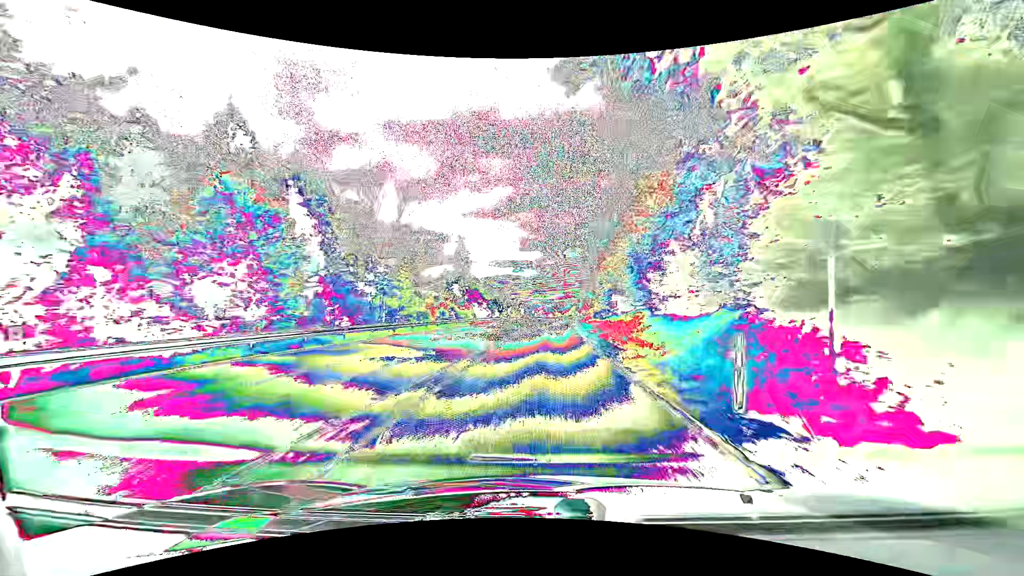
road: primary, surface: asphalt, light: Day
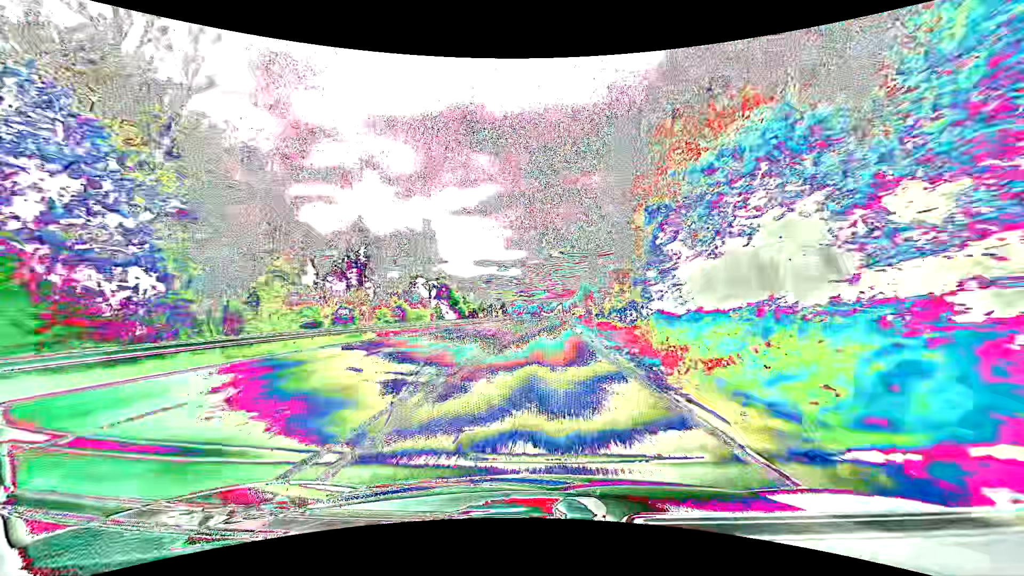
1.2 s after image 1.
(+0.5, +29.4) m; +2°
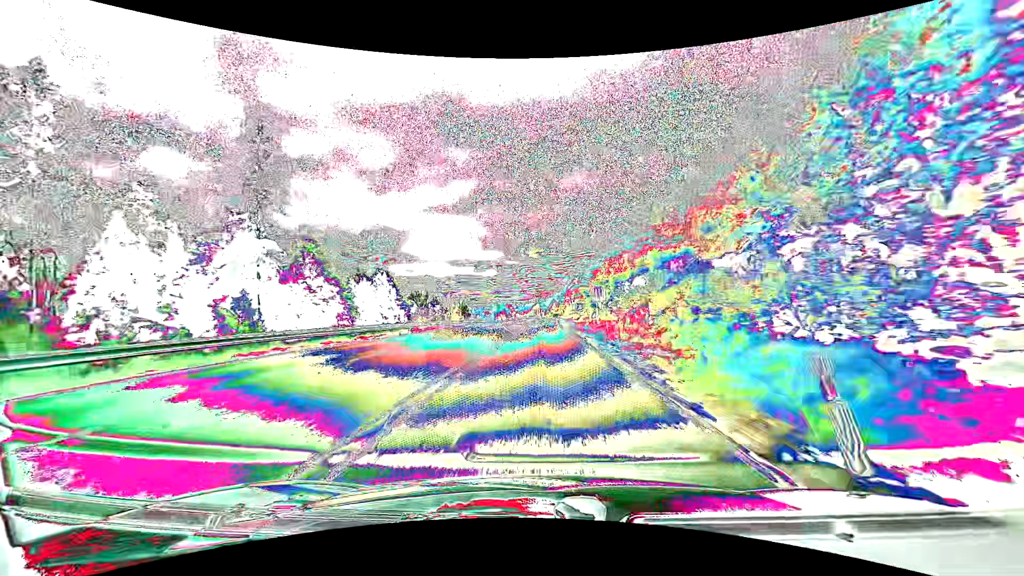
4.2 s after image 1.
(+1.9, +73.0) m; +3°
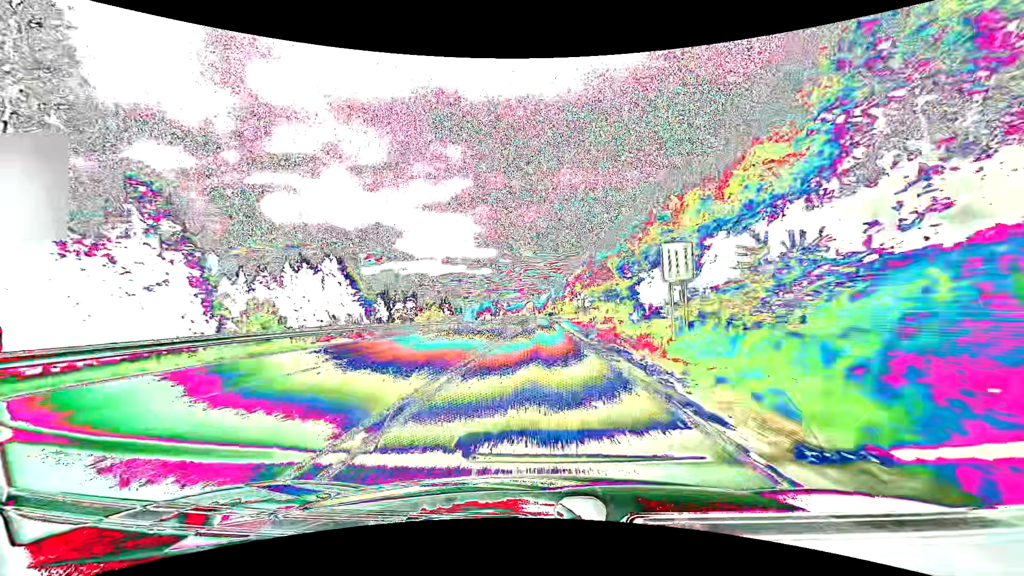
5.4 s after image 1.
(+0.2, +29.4) m; +1°
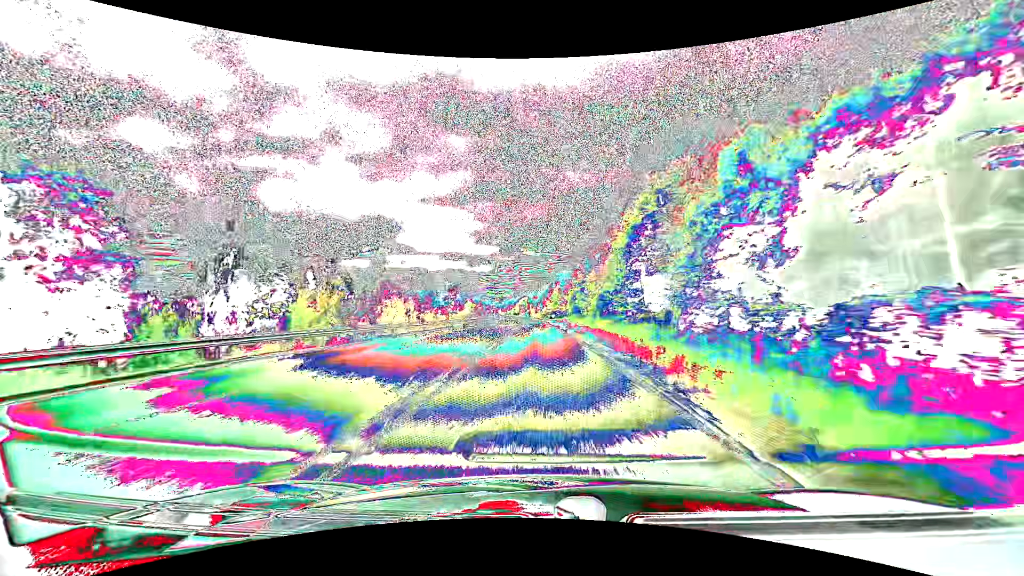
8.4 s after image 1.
(+0.4, +74.1) m; 0°
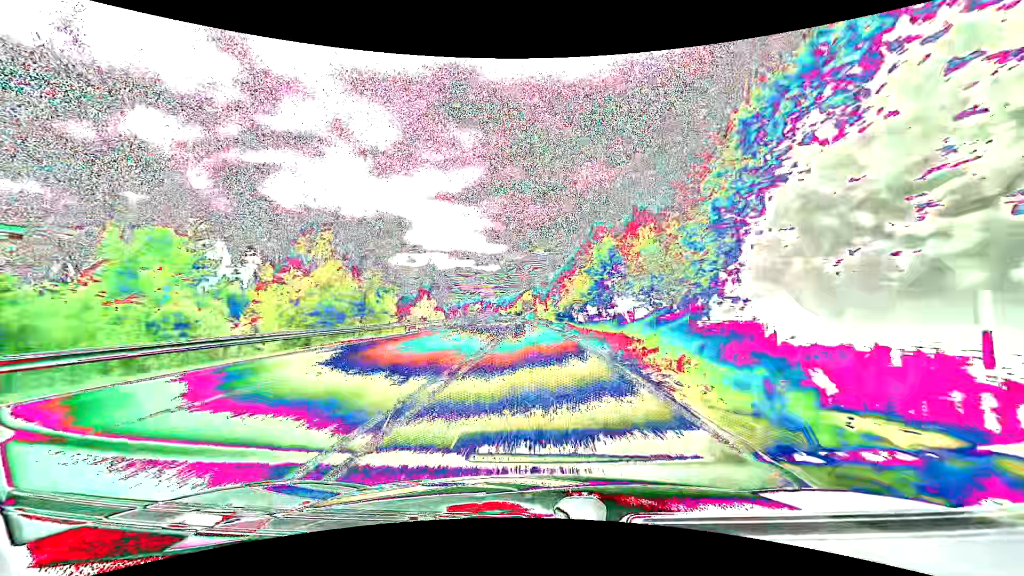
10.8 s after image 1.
(-0.4, +59.9) m; -1°
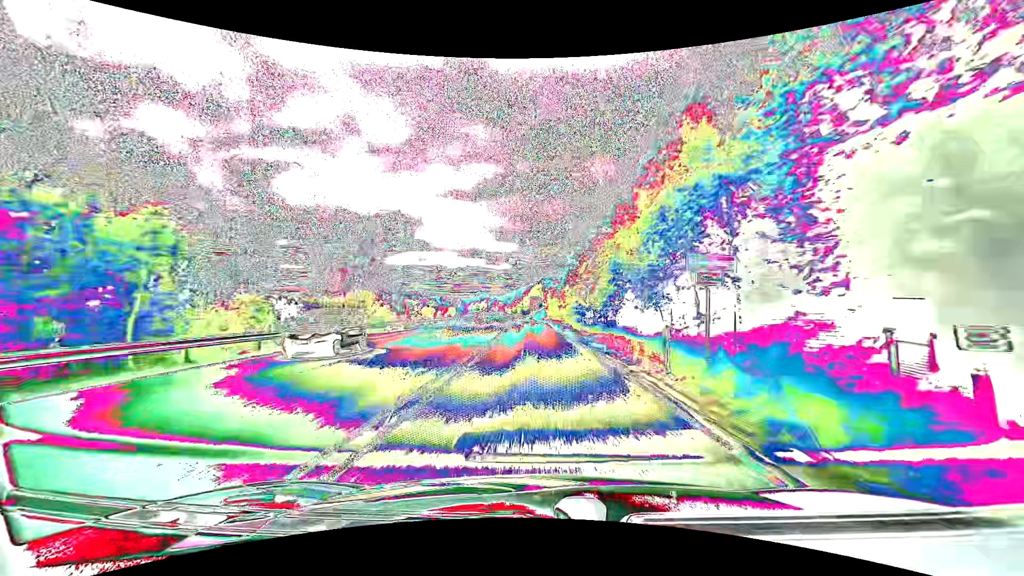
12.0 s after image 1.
(-0.3, +30.2) m; -1°
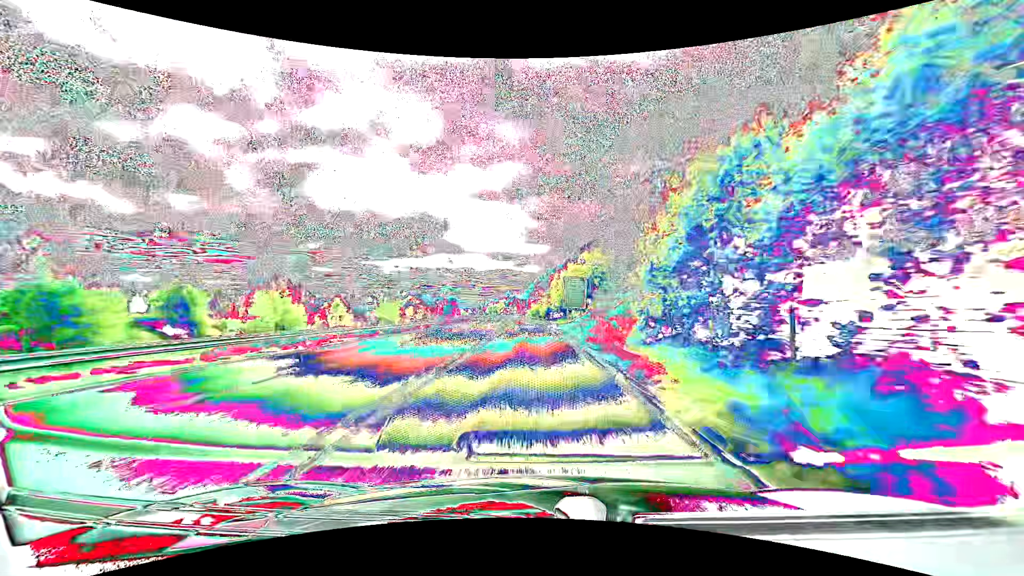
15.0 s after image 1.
(-1.9, +75.9) m; -3°
(0, +10) (0, +20) (0, +30) (-1, +40) (-1, +50) (-2, +60) (-2, +70) (-3, +80) (-4, +90) (-5, +100) m
